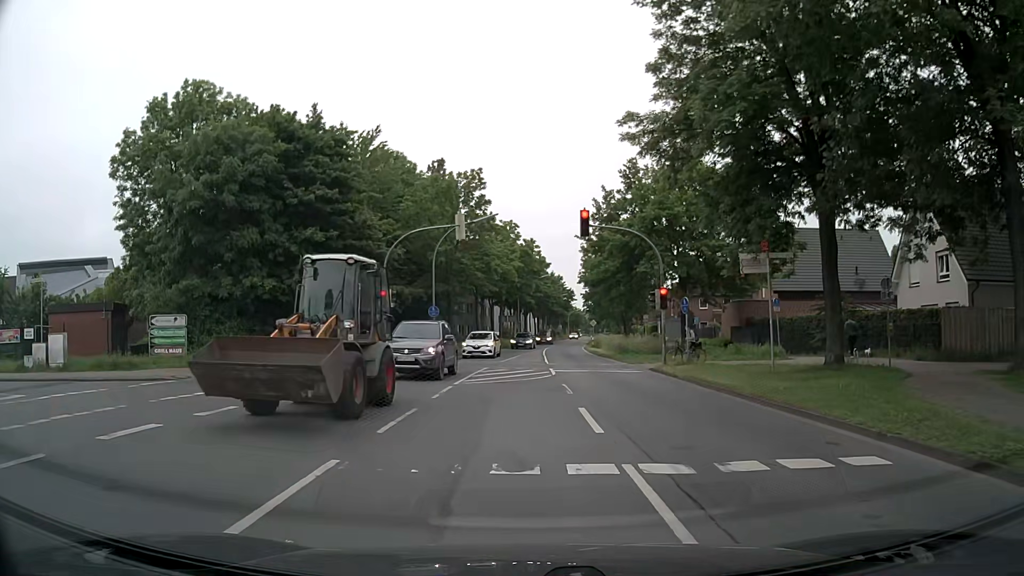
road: secondary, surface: asphalt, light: Day
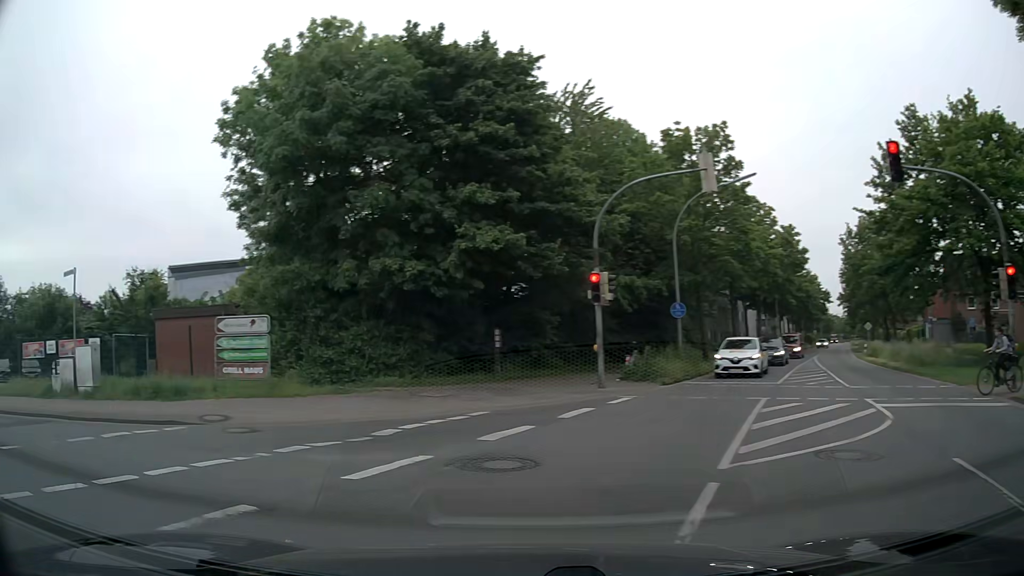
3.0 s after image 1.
(-0.6, +10.6) m; -20°
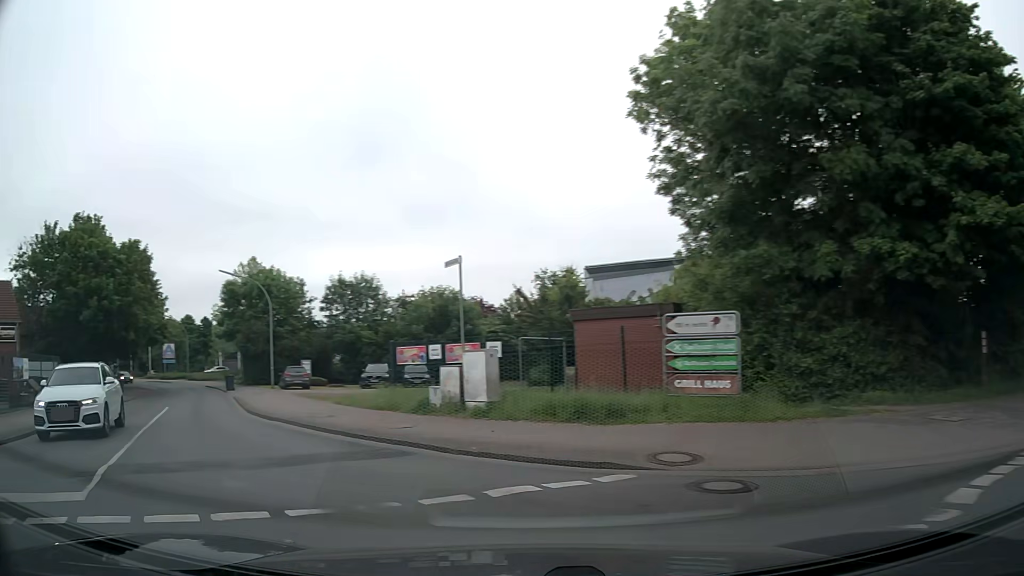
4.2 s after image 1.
(-1.4, +4.2) m; -35°
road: residential
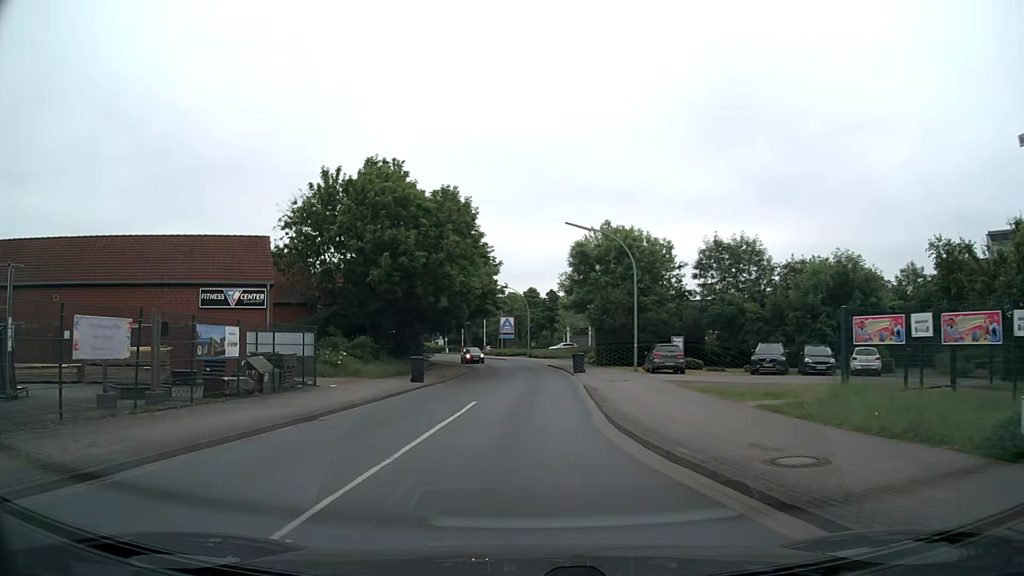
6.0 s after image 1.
(-3.5, +9.4) m; -31°
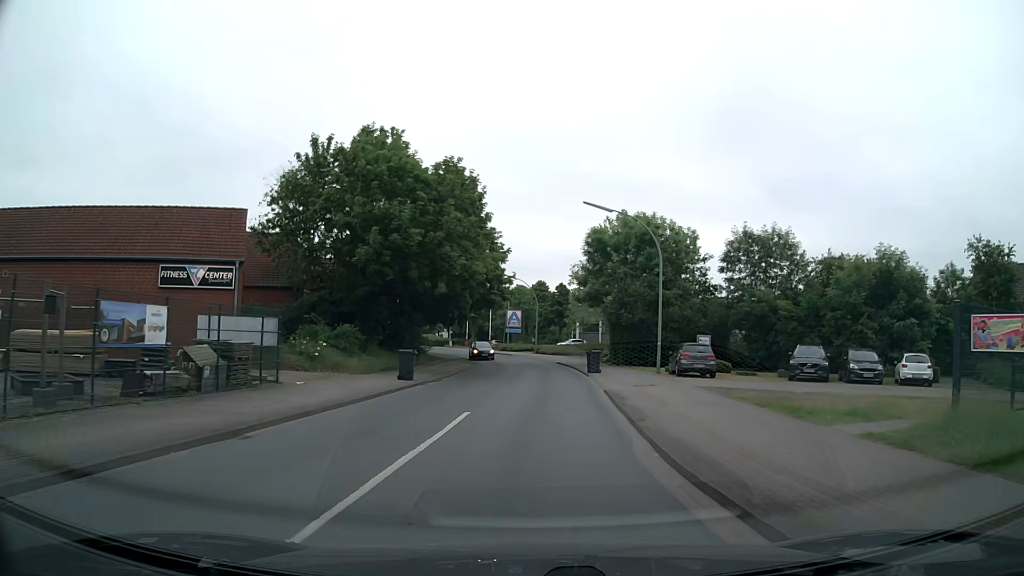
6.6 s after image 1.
(0.0, +4.5) m; 0°
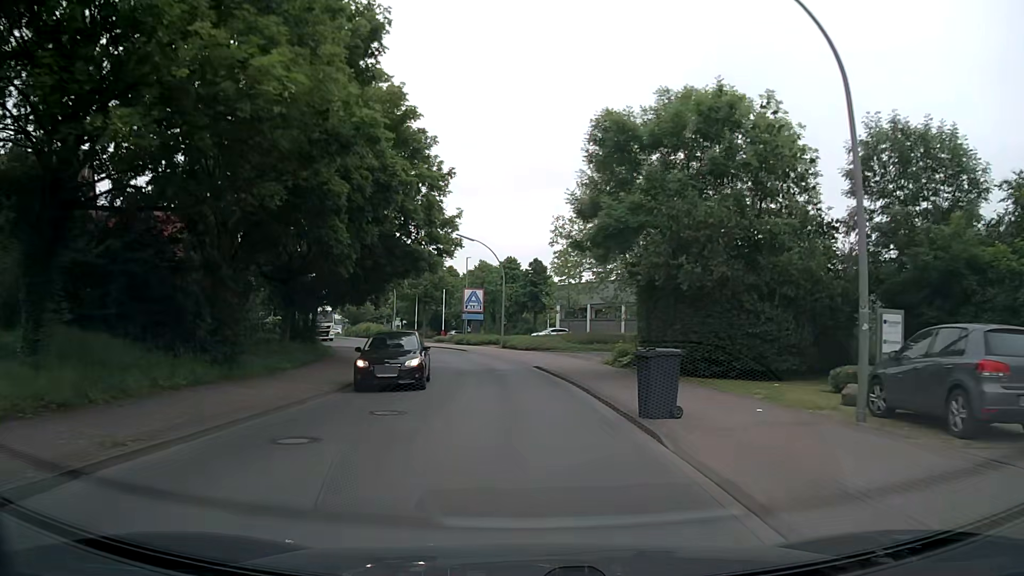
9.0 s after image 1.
(+0.7, +22.2) m; +3°
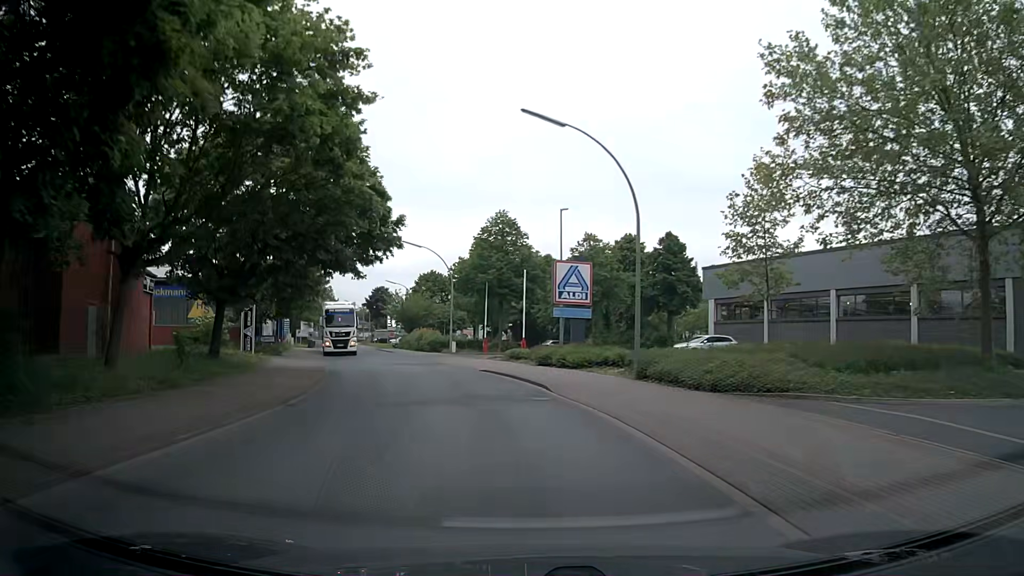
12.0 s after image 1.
(-1.4, +28.5) m; -9°
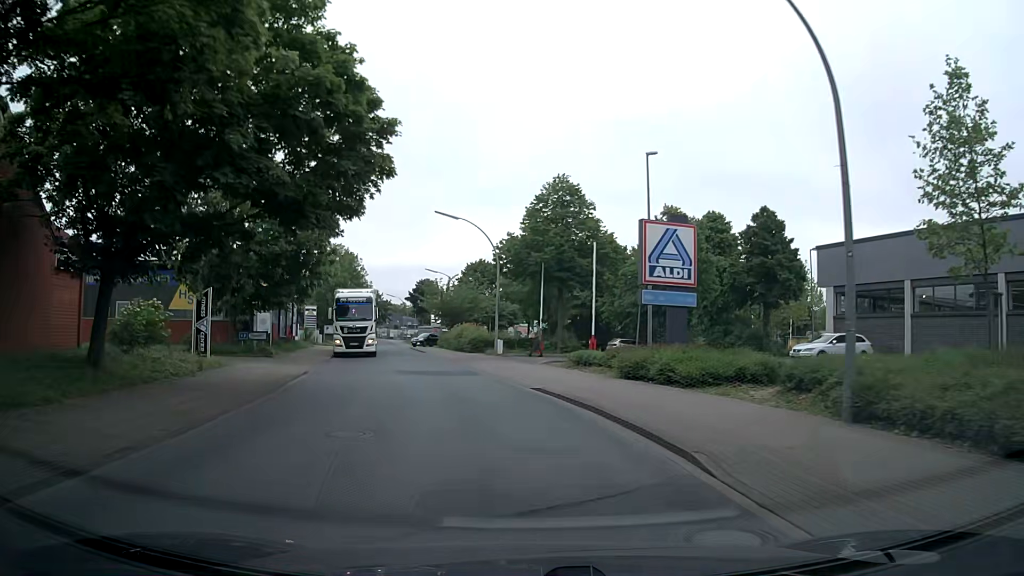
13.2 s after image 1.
(-0.5, +10.9) m; -5°
